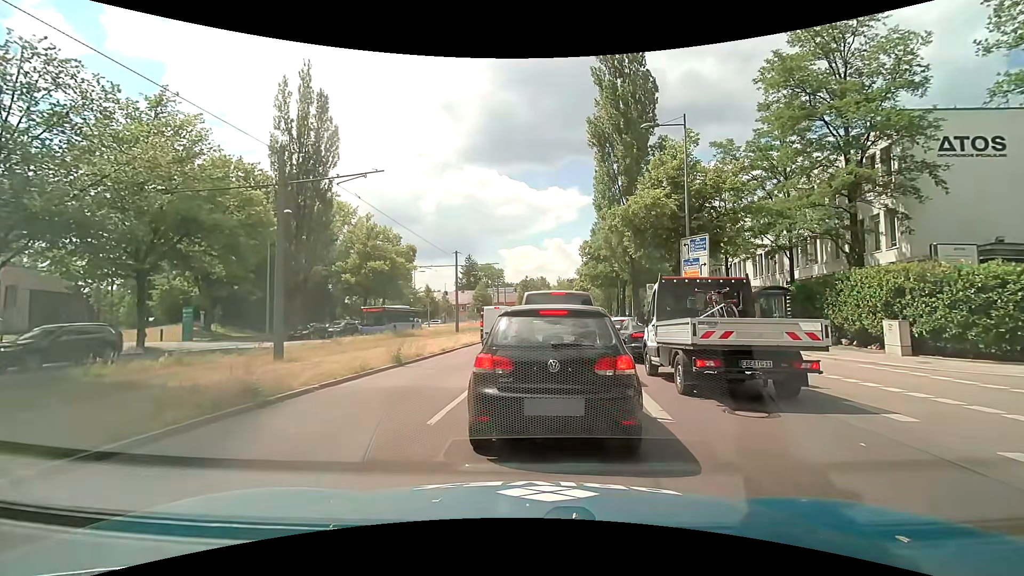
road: secondary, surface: asphalt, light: Day
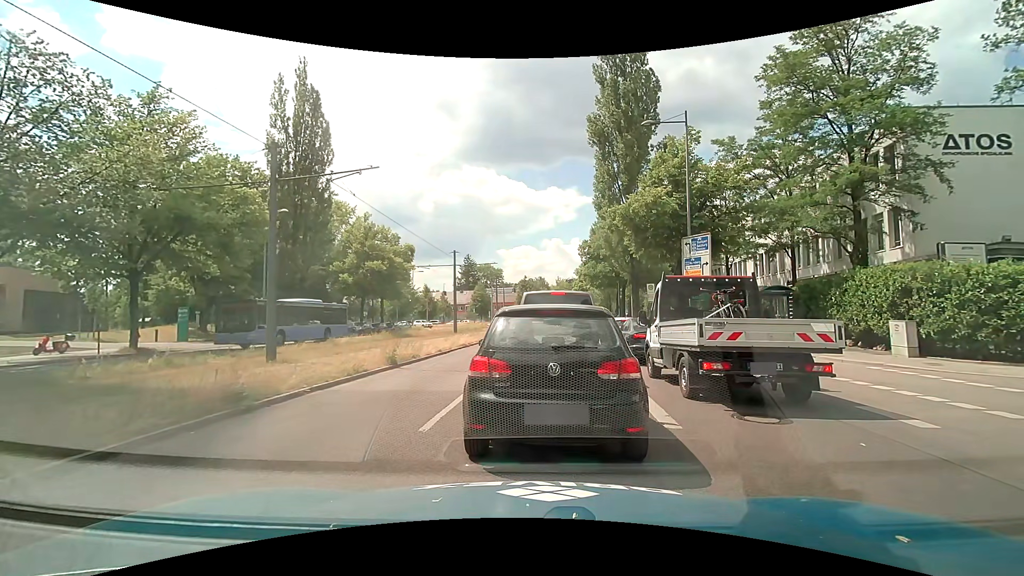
(0.0, +0.4) m; 0°
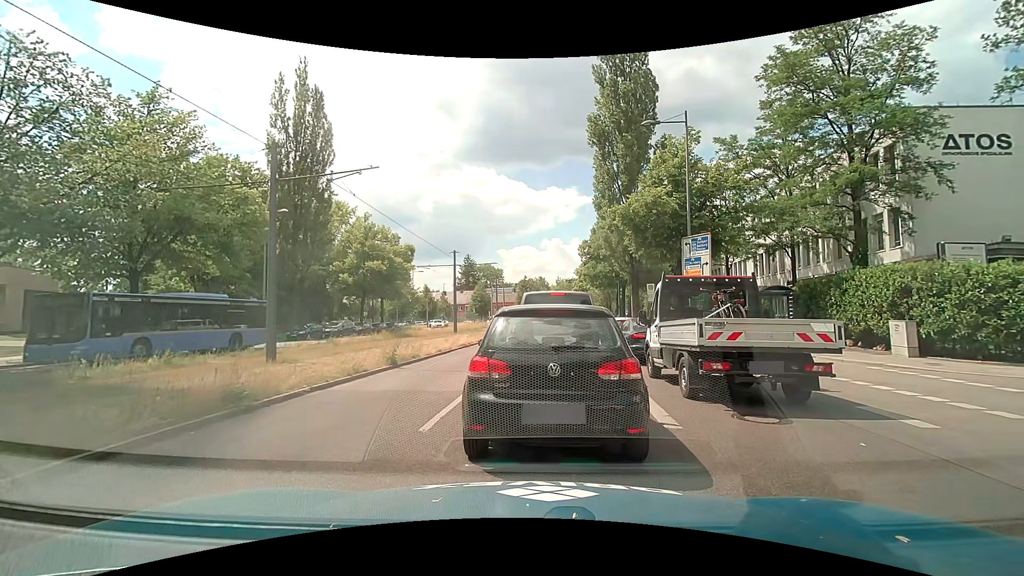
(0.0, 0.0) m; 0°
